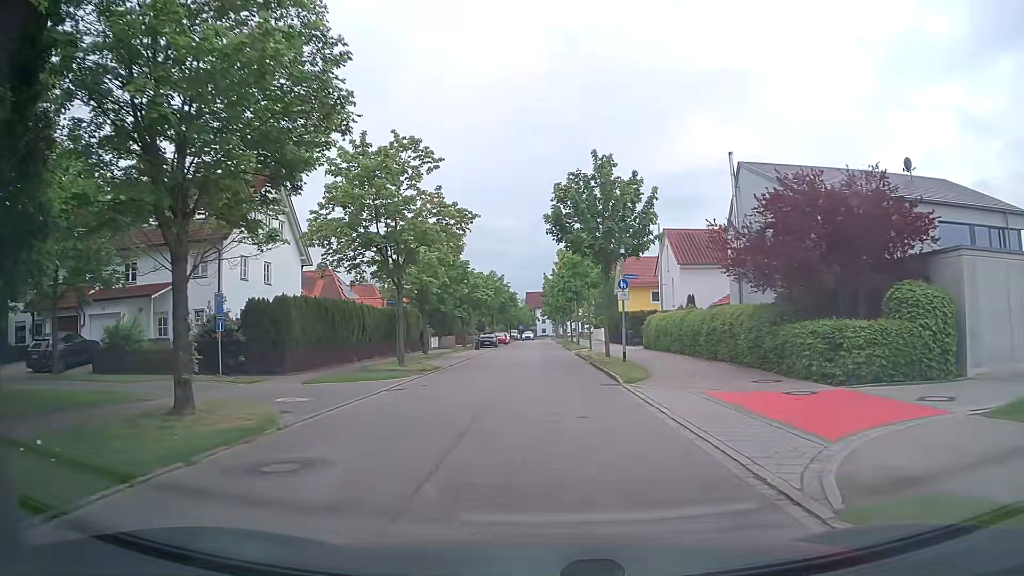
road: residential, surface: asphalt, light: Day
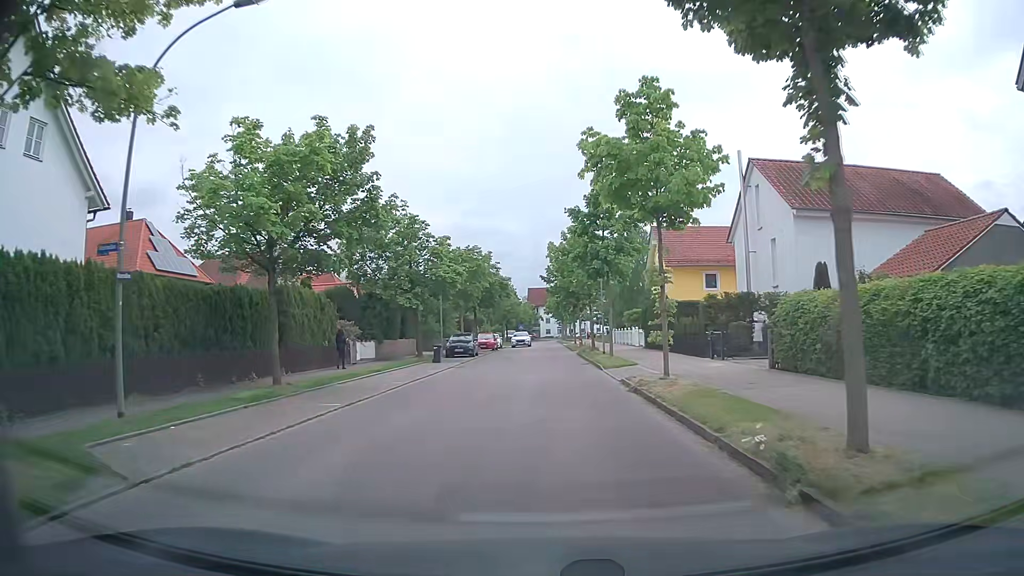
(0.0, +23.3) m; 0°
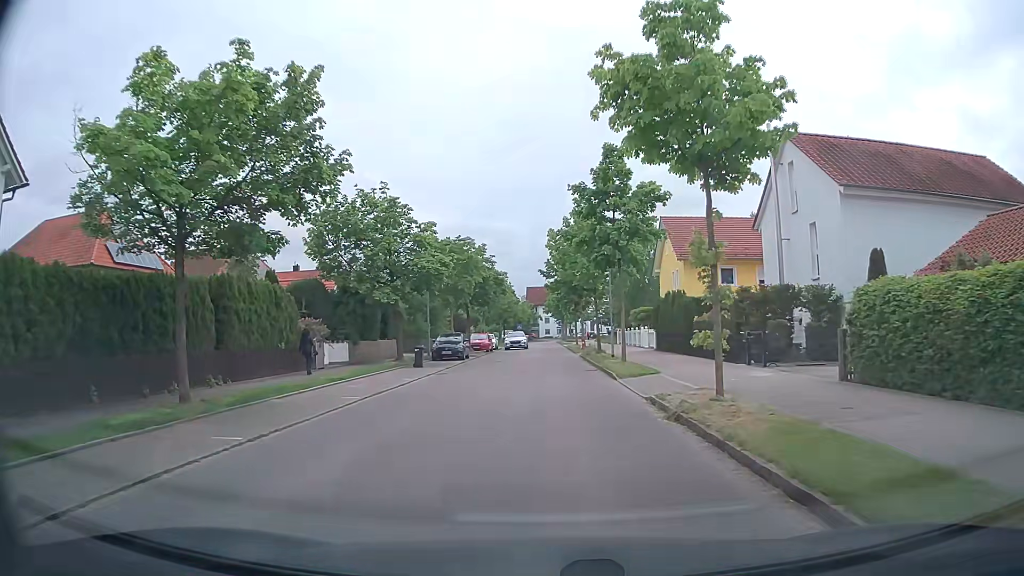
(-0.1, +4.8) m; -1°
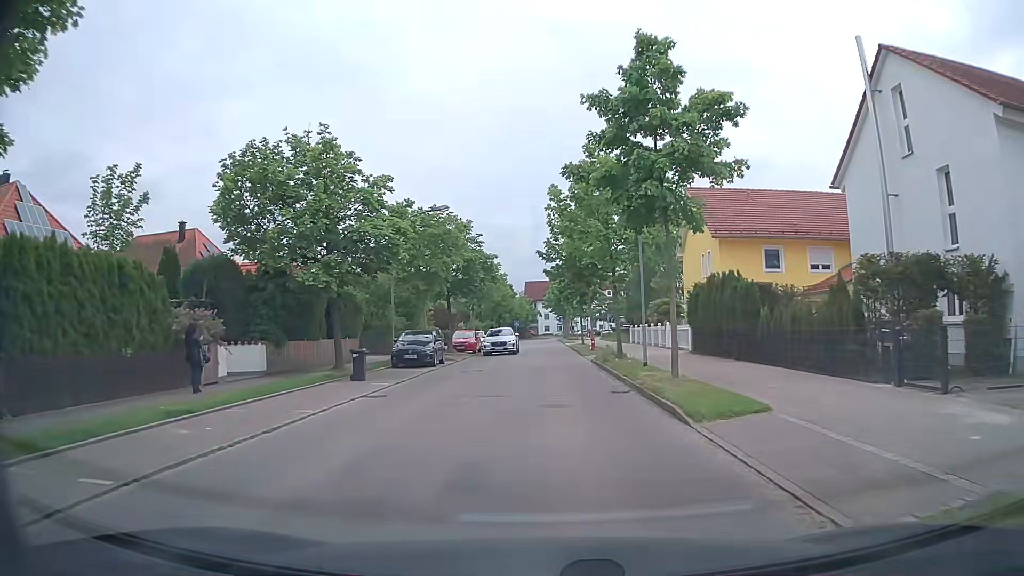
(0.0, +9.5) m; 0°
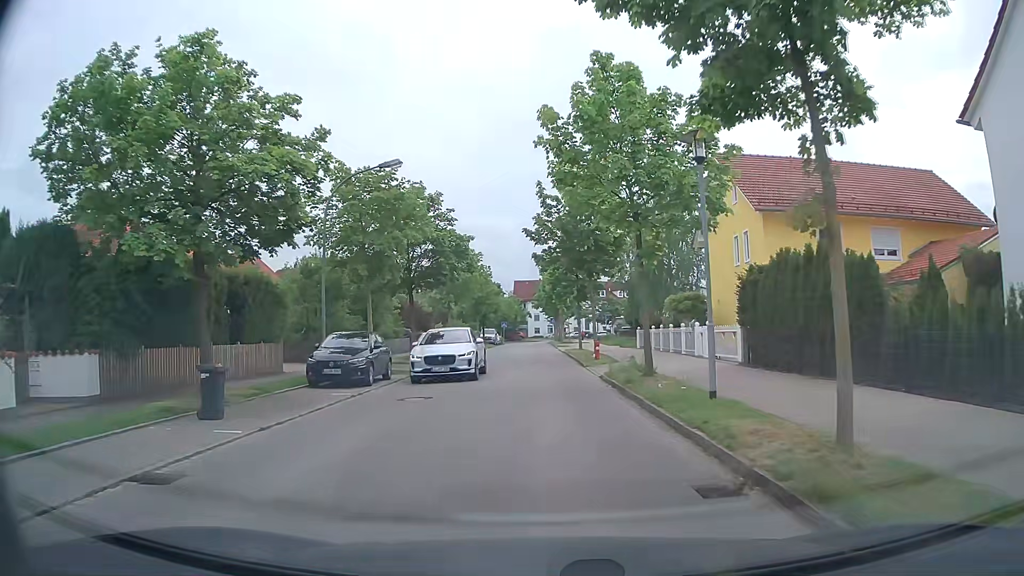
(+0.1, +8.8) m; +1°
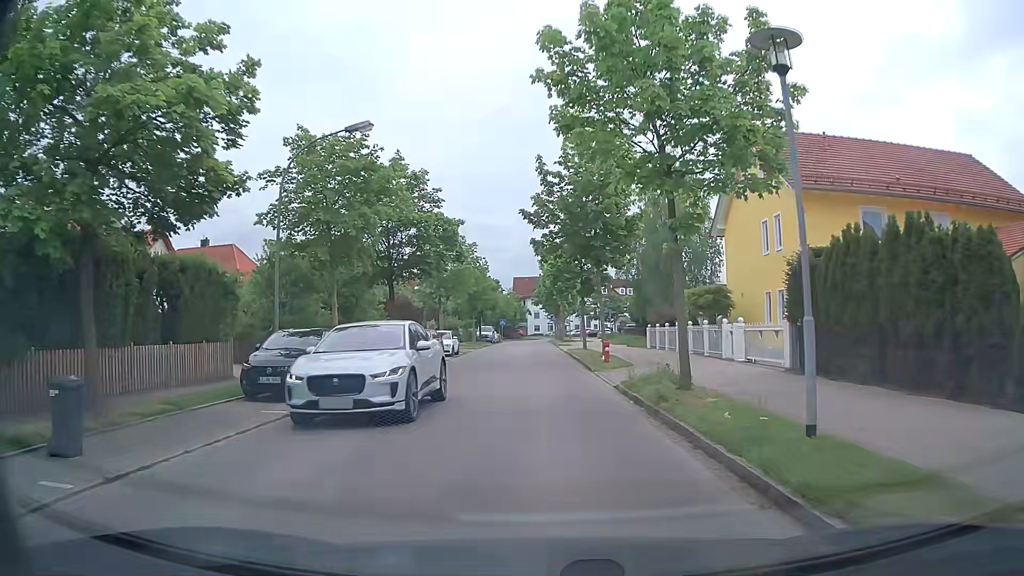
(0.0, +4.2) m; 0°
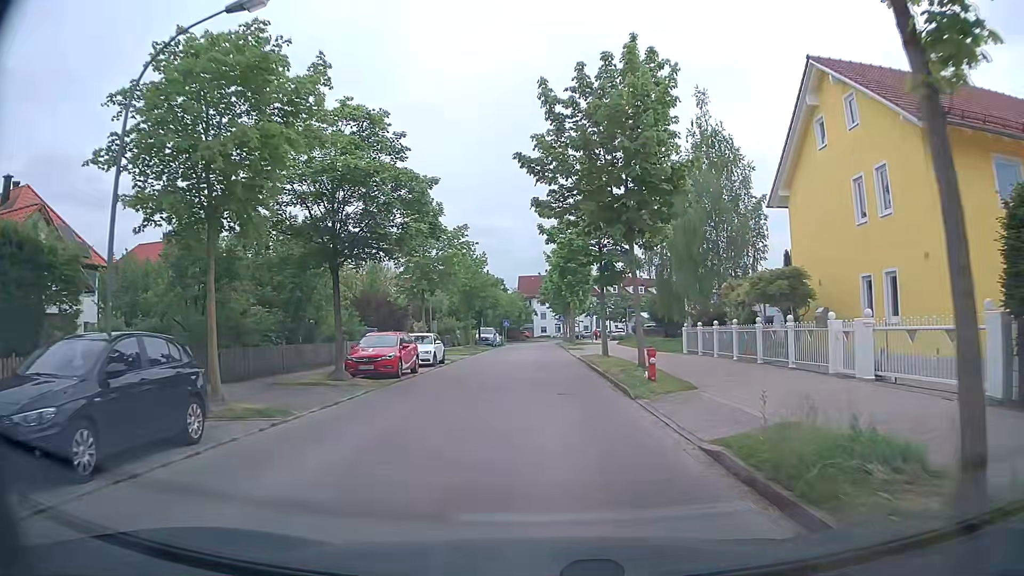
(0.0, +8.3) m; 0°
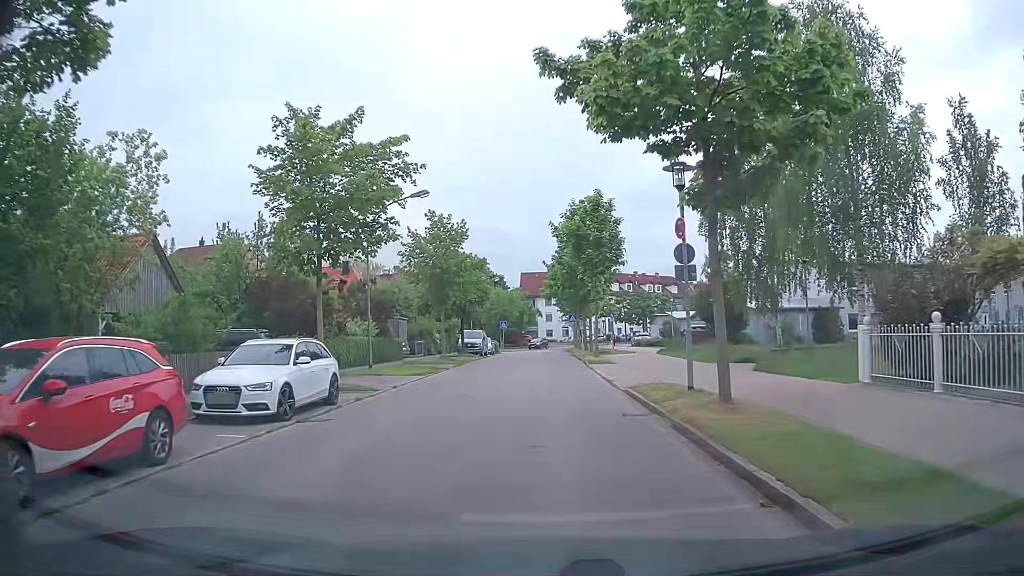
(-0.2, +17.2) m; -1°
(0, +10) (0, +20) (0, +30) (0, +40) (0, +50) (0, +60) (0, +70) (0, +80) (0, +90) (+4, +99) m
